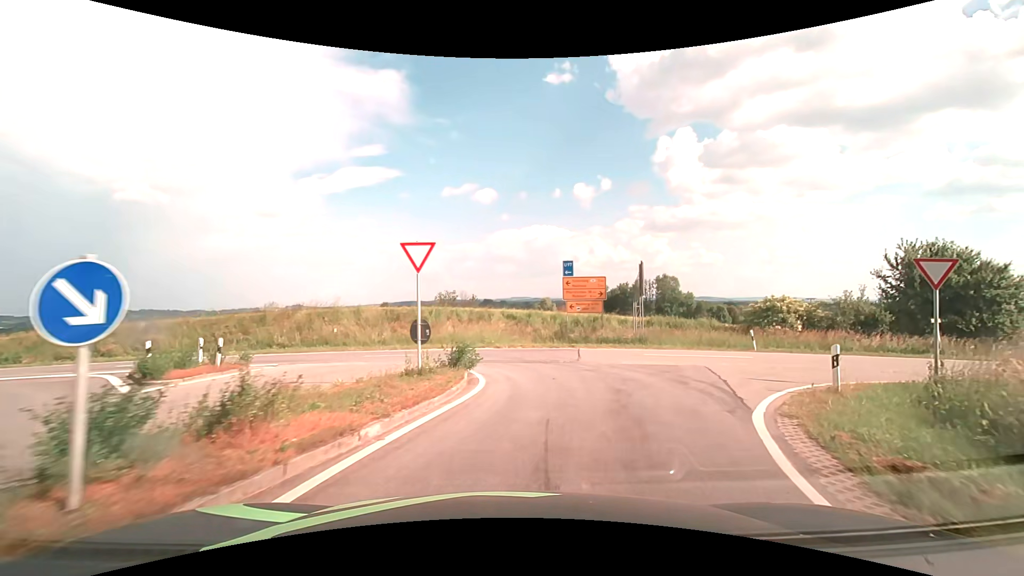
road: secondary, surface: asphalt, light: Day
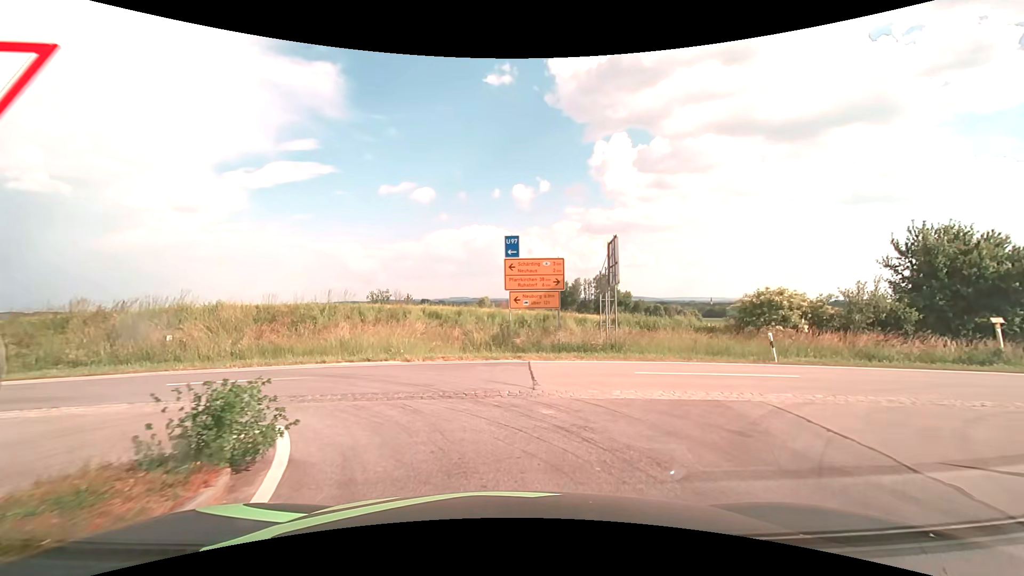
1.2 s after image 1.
(+0.5, +7.8) m; +7°
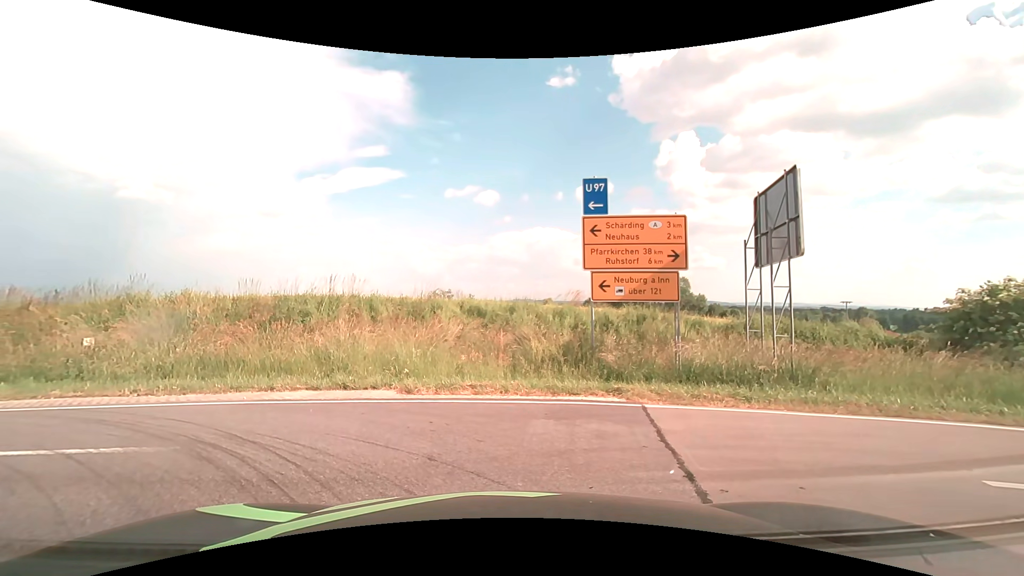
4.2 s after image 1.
(-0.1, +7.4) m; -5°
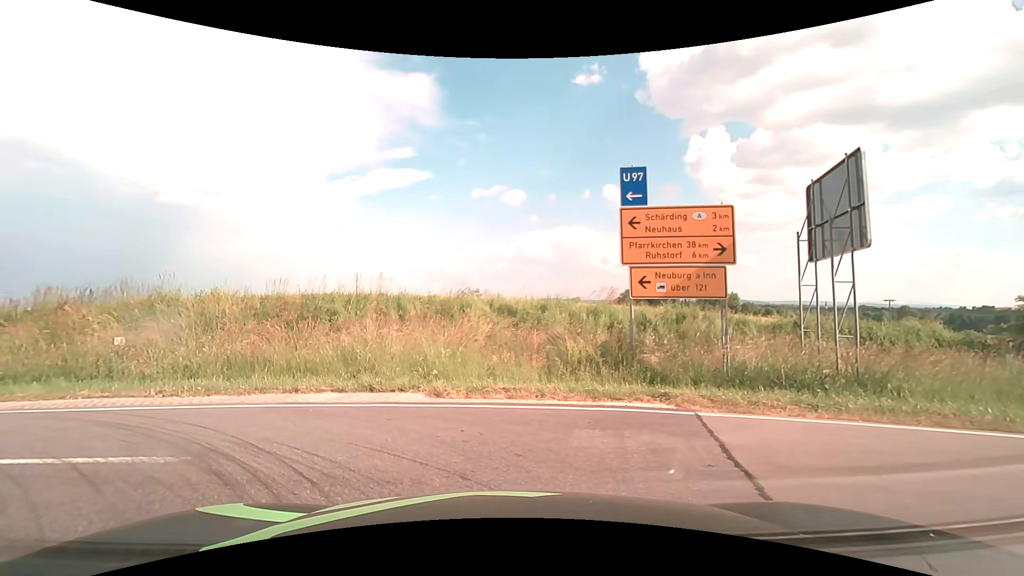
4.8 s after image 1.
(0.0, +0.7) m; -1°
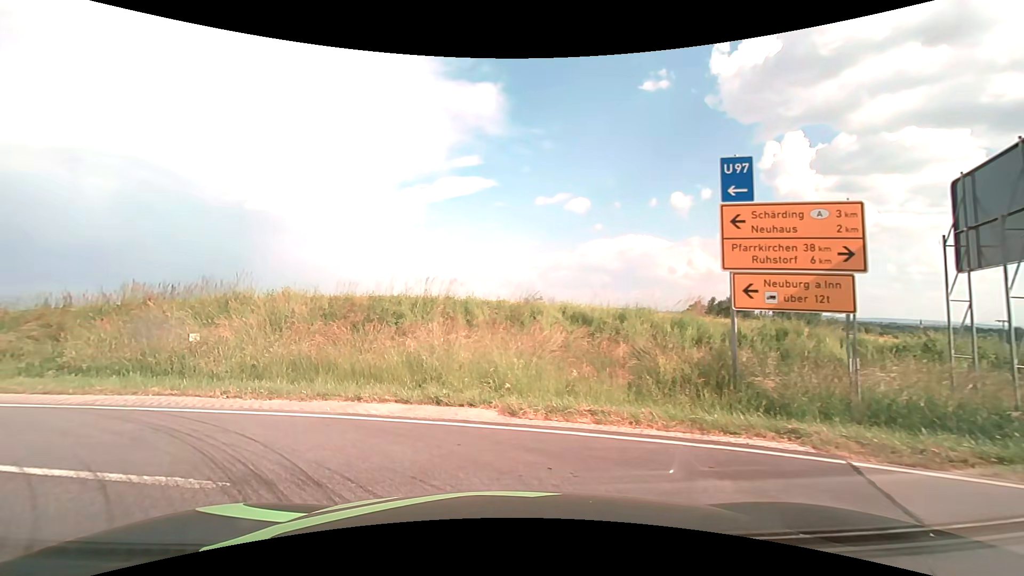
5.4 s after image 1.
(-0.2, +1.3) m; -7°
